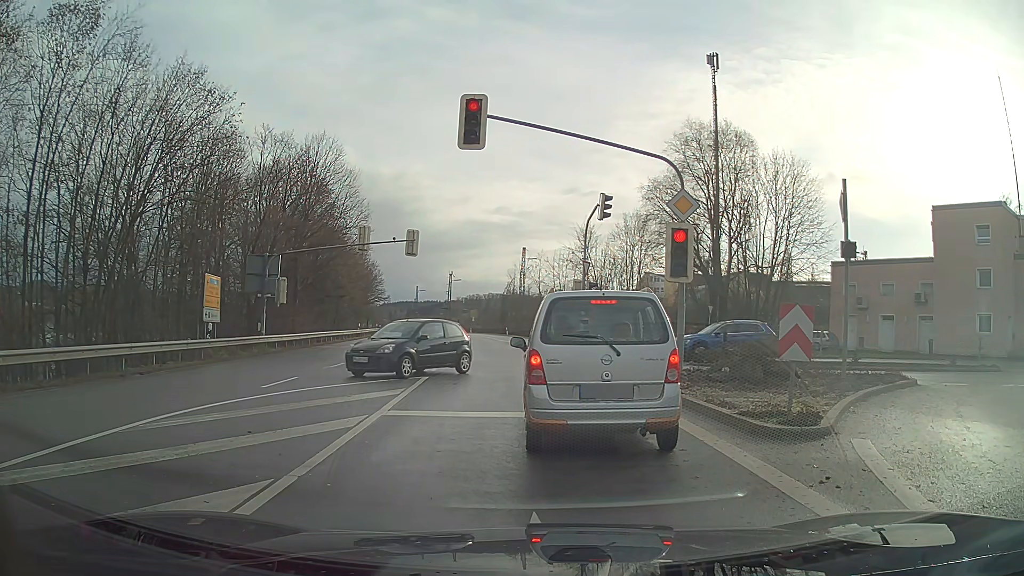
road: primary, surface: asphalt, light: Day
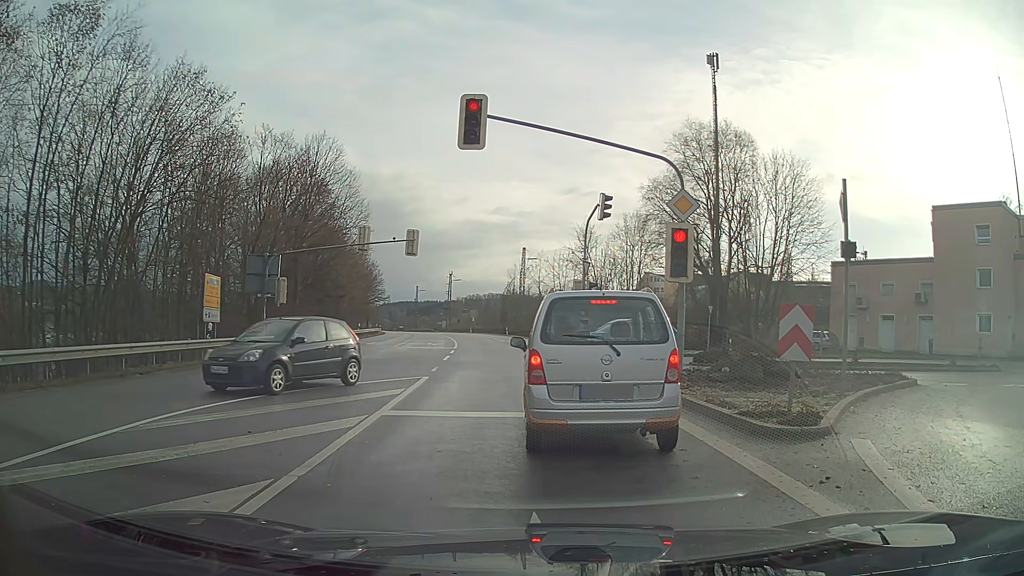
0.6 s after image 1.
(0.0, 0.0) m; 0°
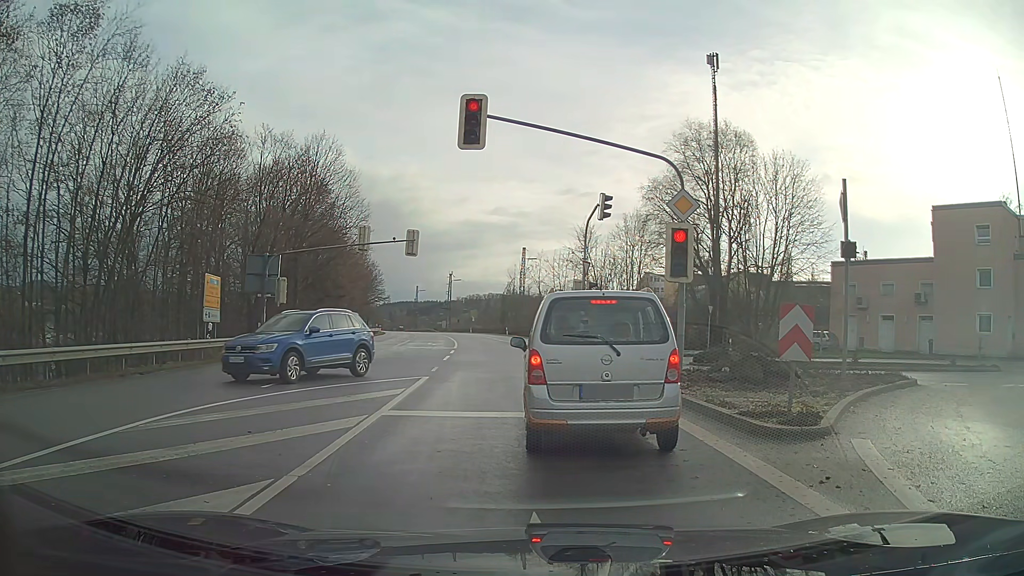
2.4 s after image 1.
(0.0, 0.0) m; 0°
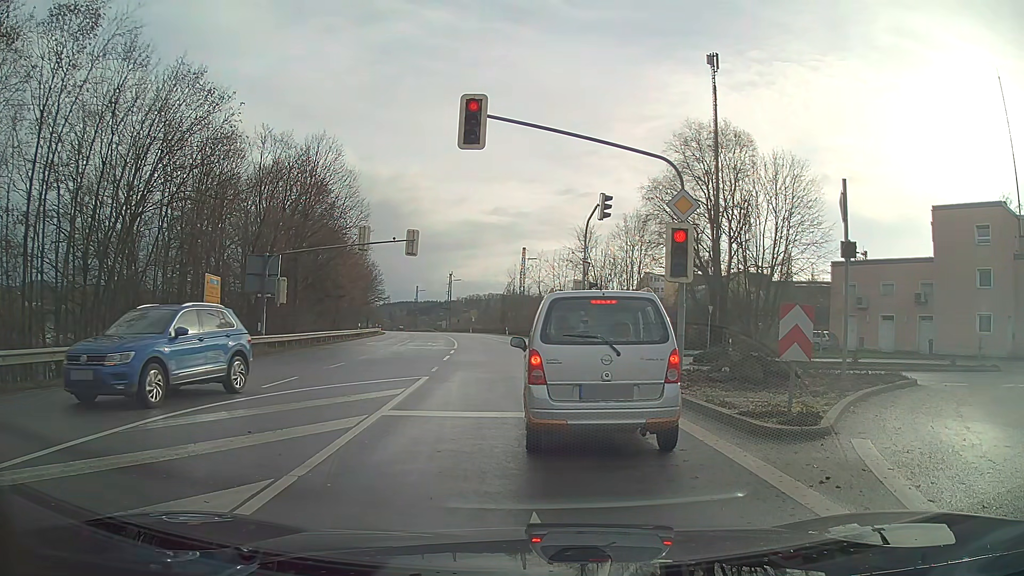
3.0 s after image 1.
(0.0, 0.0) m; 0°
